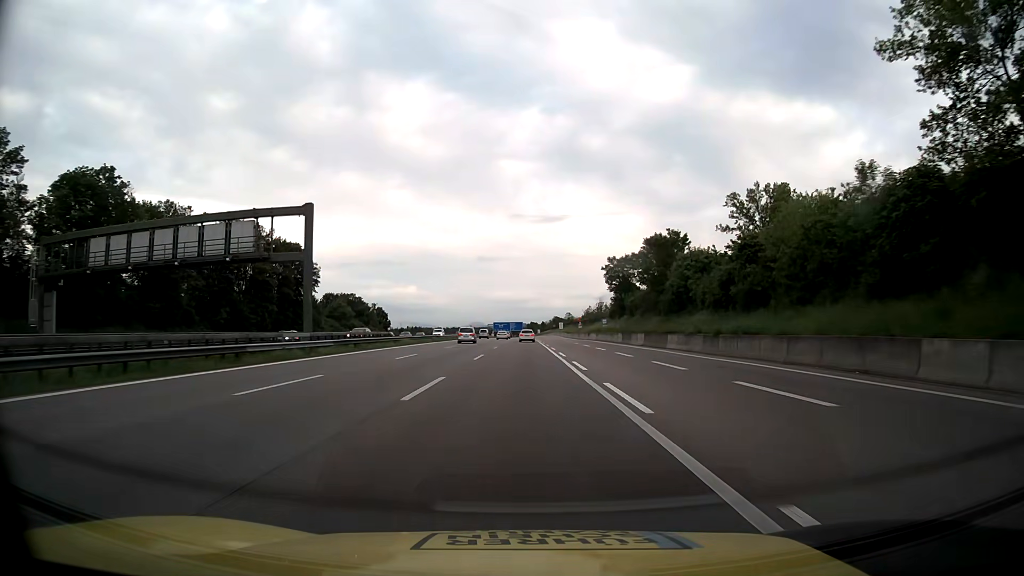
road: motorway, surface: asphalt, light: Day
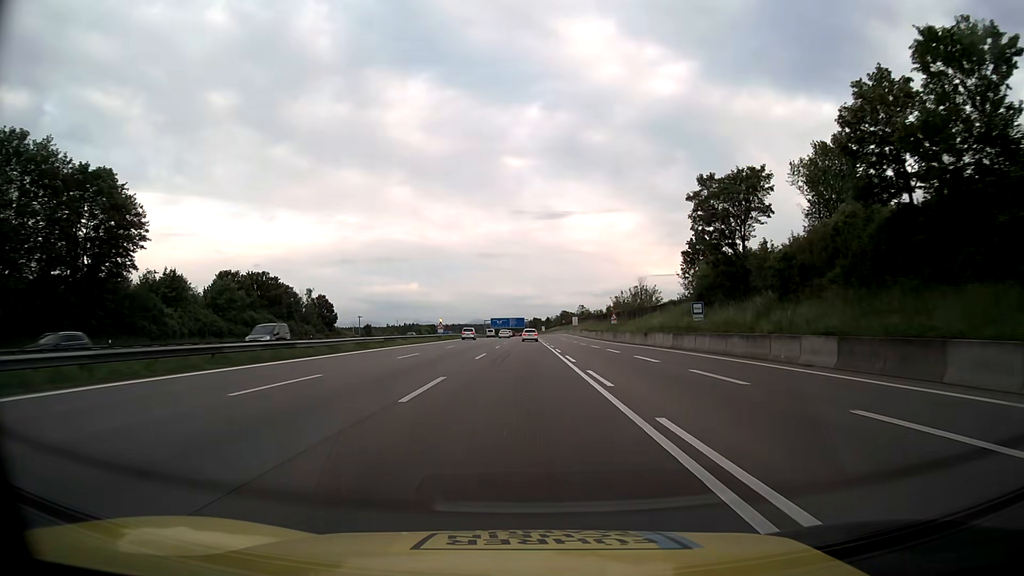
(0.0, +54.5) m; 0°
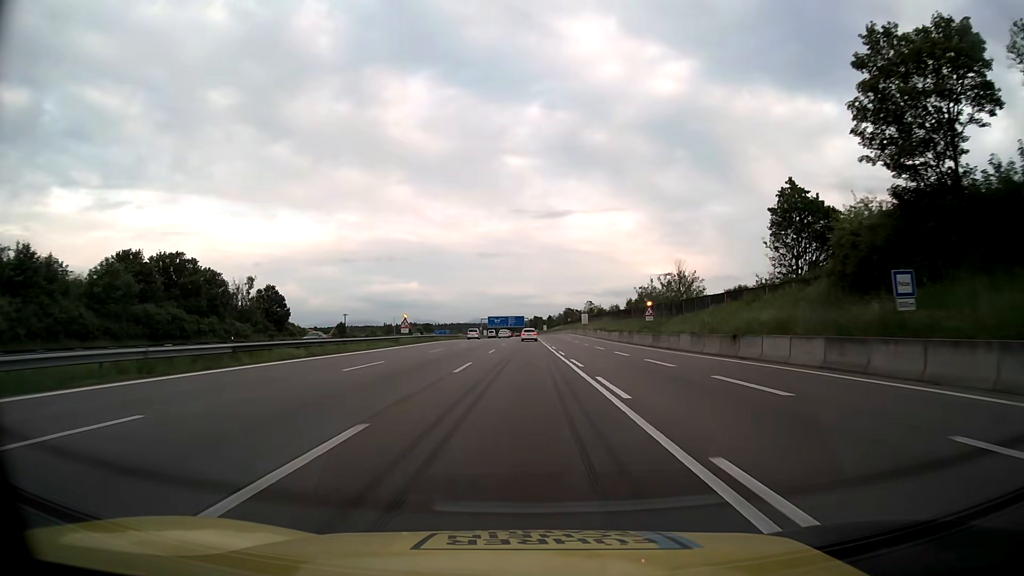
(-0.1, +27.2) m; 0°
(0, +10) (0, +20) (0, +30) (0, +40) (0, +50) (0, +60) (0, +70) (0, +80) (0, +90) (0, +100) m
